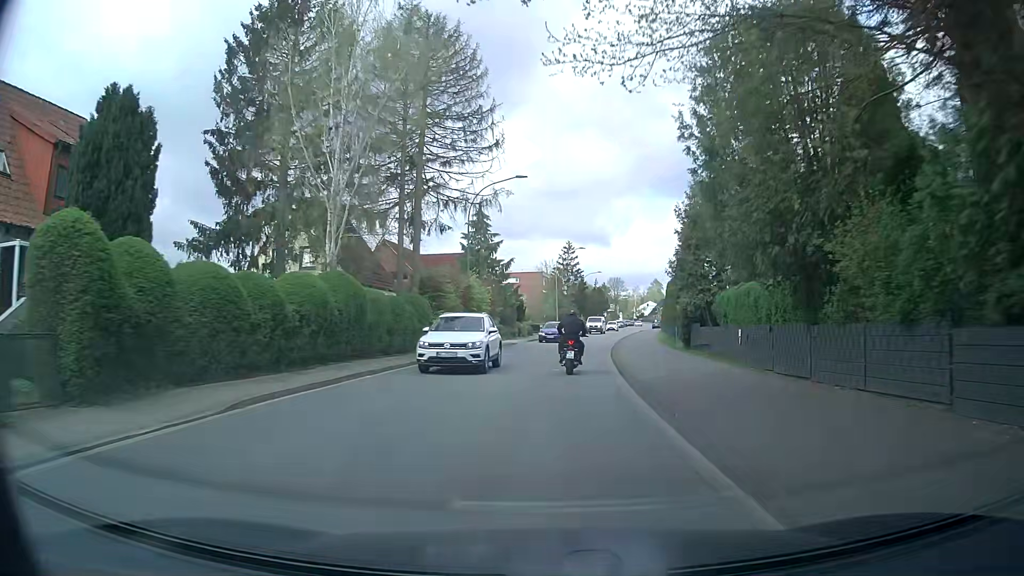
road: secondary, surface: asphalt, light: Day
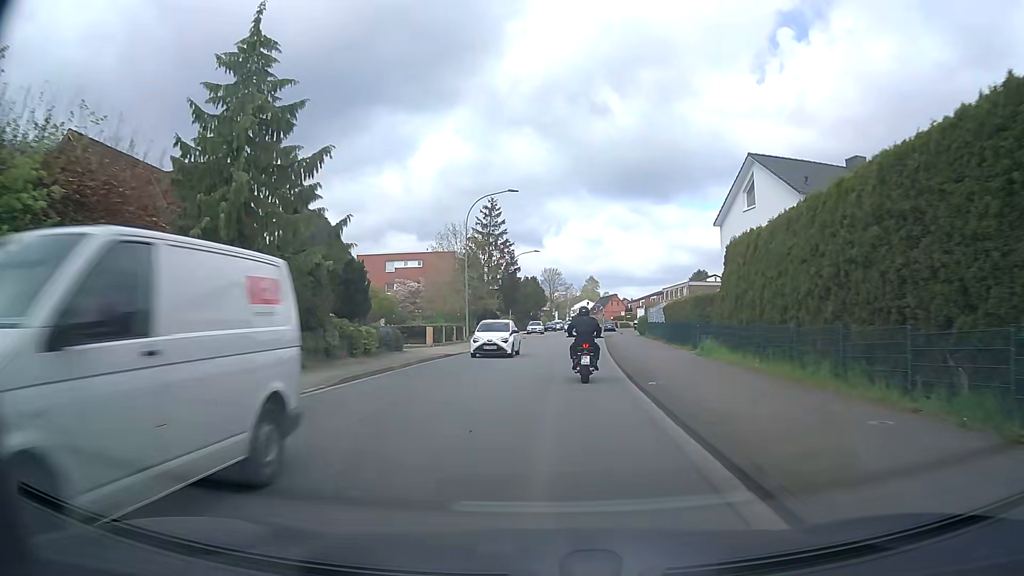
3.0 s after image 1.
(+1.9, +34.2) m; +6°
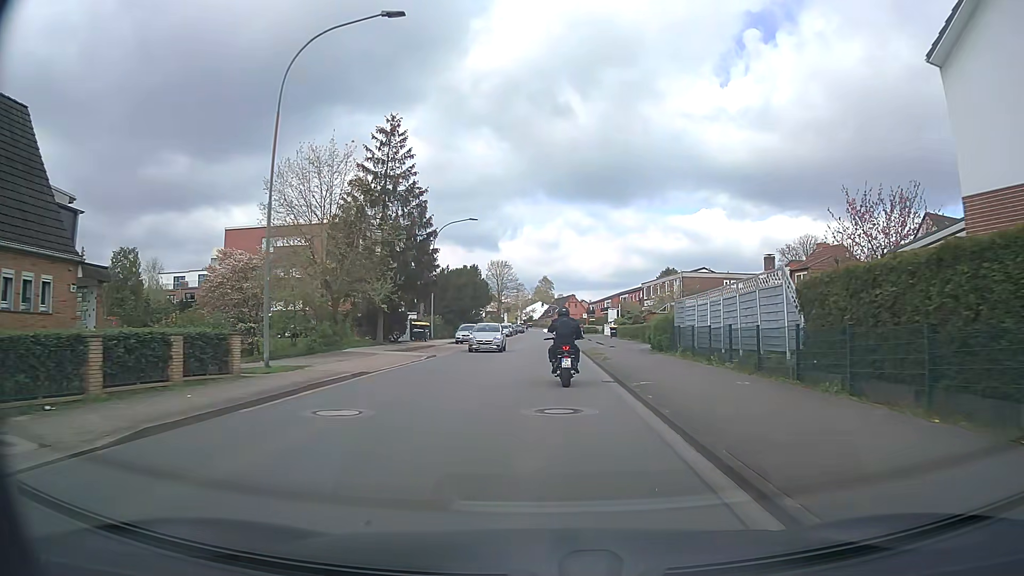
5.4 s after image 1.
(+1.0, +26.5) m; +5°
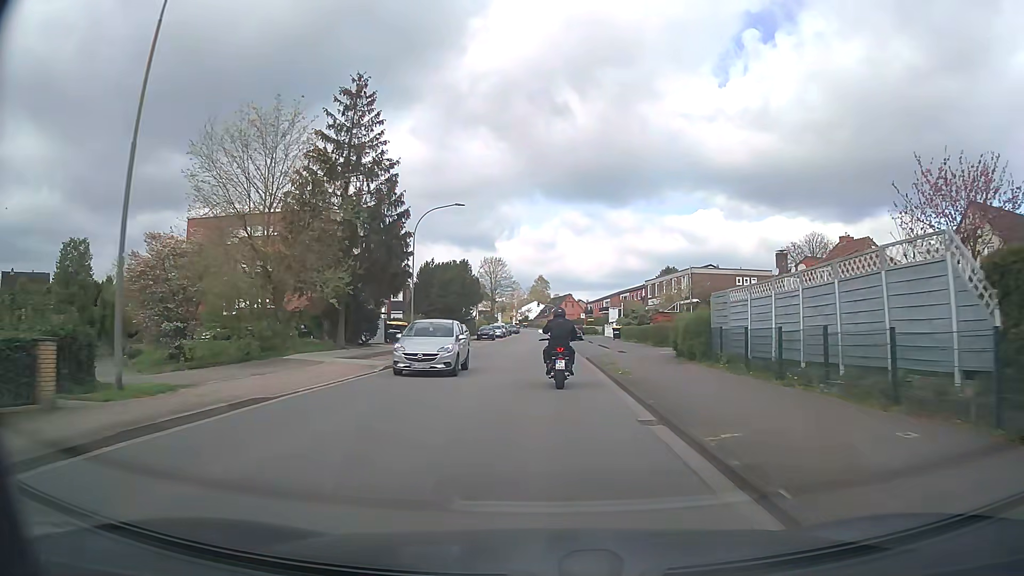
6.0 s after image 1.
(0.0, +6.7) m; 0°
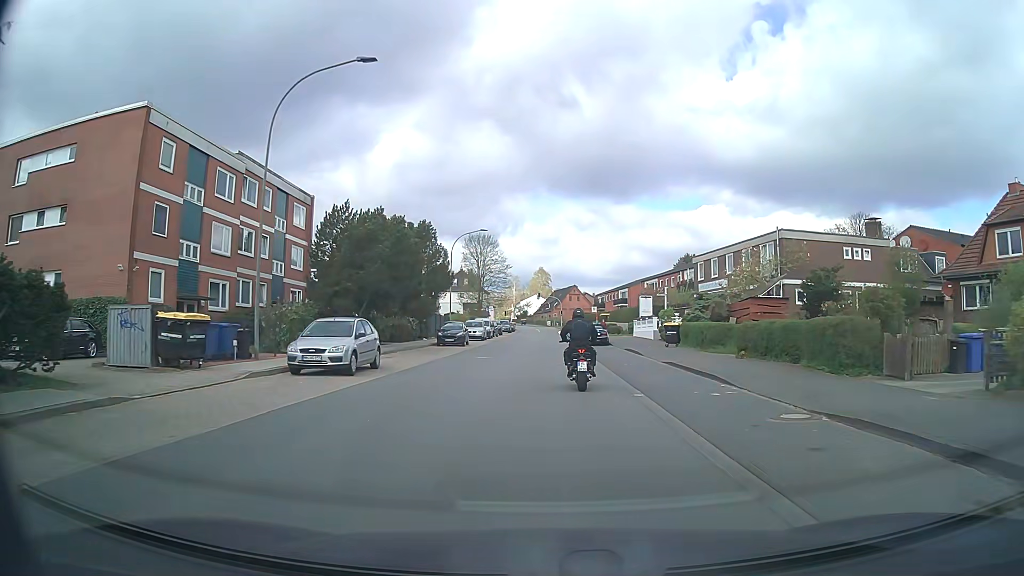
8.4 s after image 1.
(0.0, +26.2) m; 0°
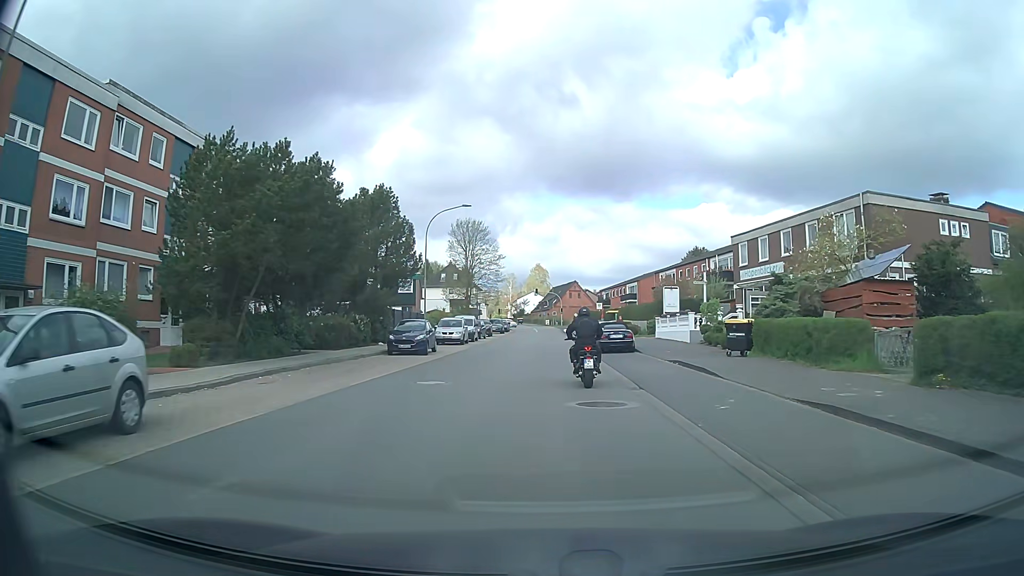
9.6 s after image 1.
(0.0, +12.7) m; 0°
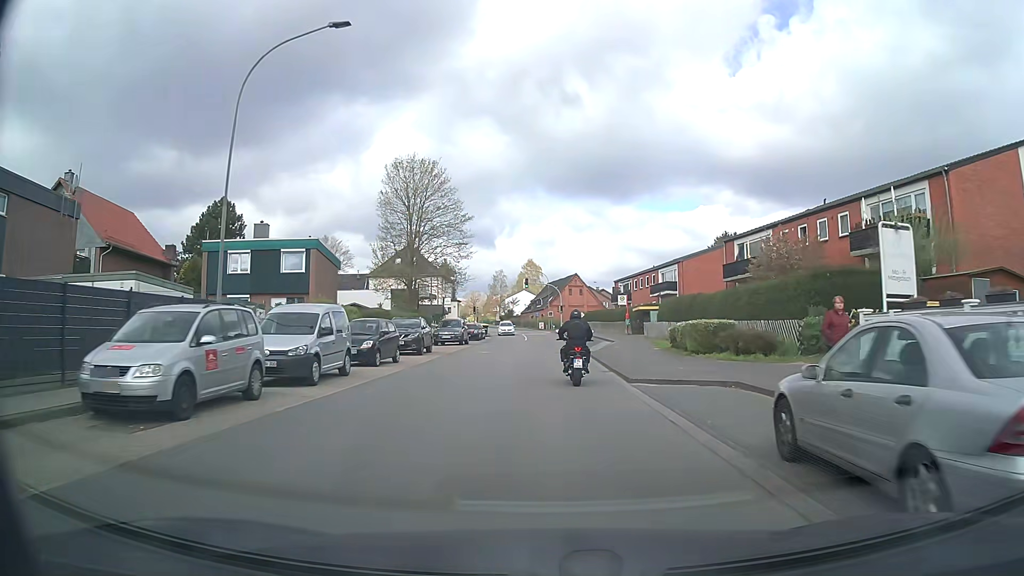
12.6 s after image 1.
(-0.1, +32.3) m; 0°
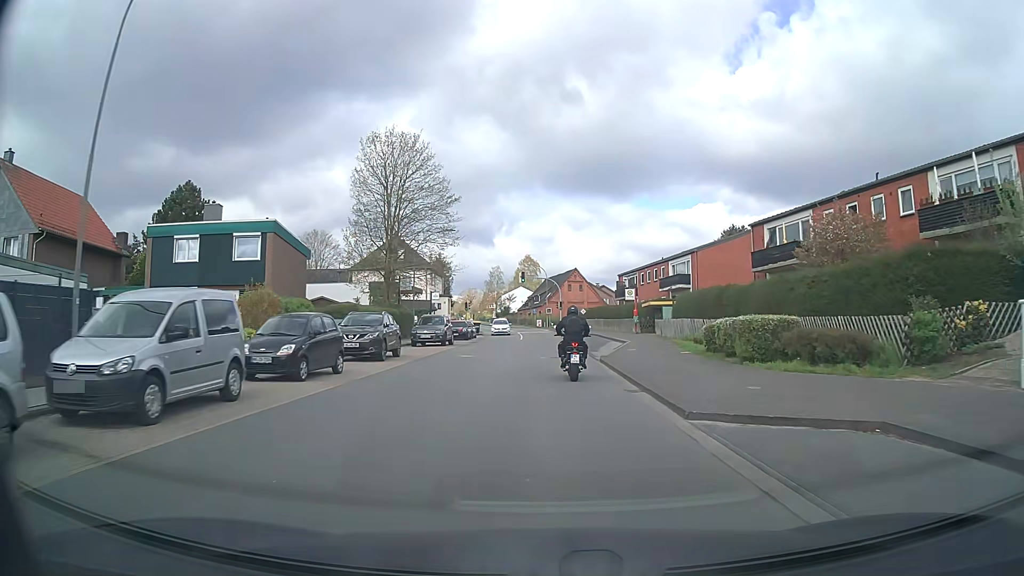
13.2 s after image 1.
(0.0, +6.6) m; +1°
(0, +10) (0, +20) (0, +30) (0, +40) (0, +50) (-1, +60) (-1, +70) (-3, +80) (-4, +90) (-7, +99) m
